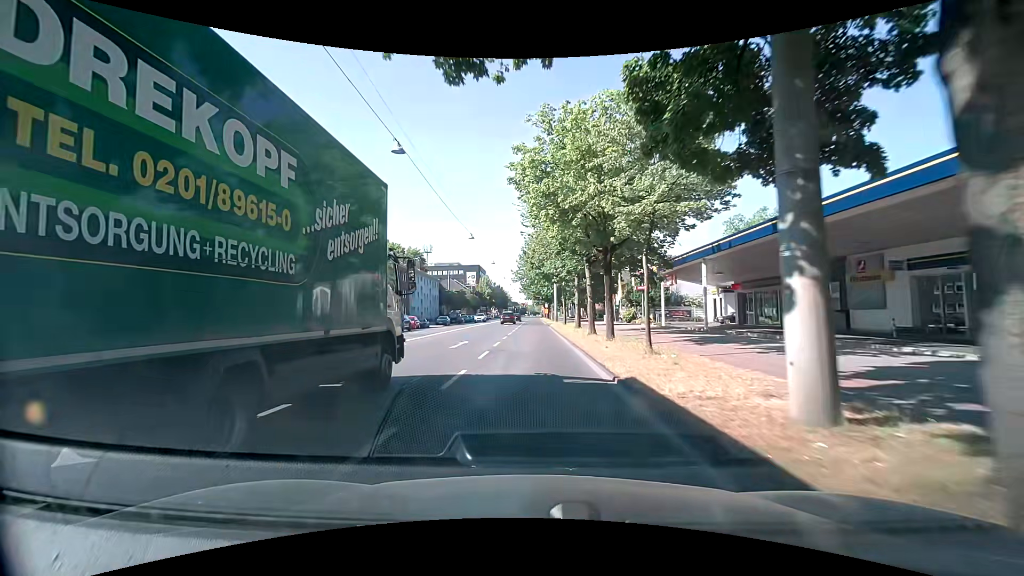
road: primary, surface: asphalt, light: Day
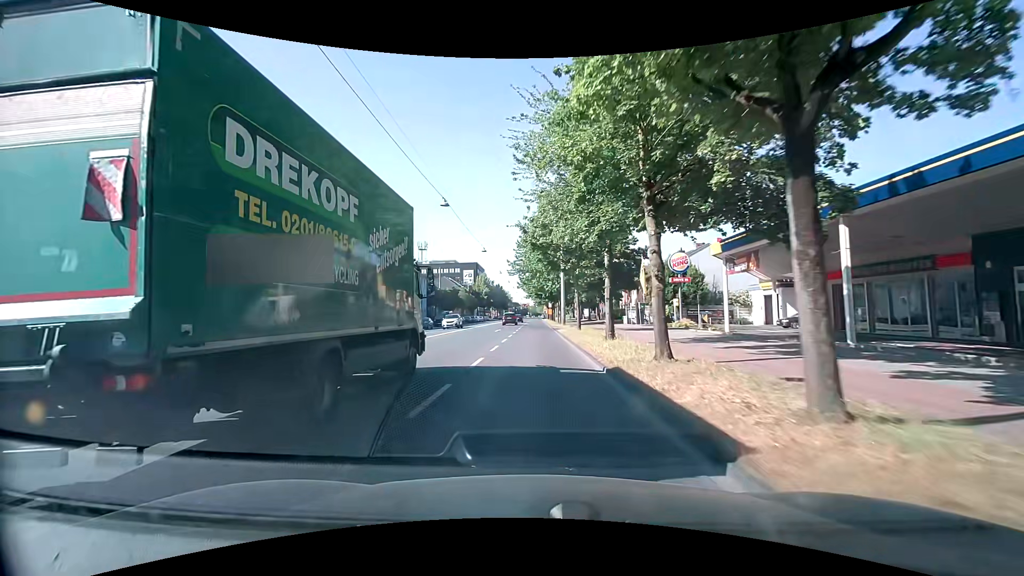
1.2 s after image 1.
(-0.2, +14.3) m; -1°
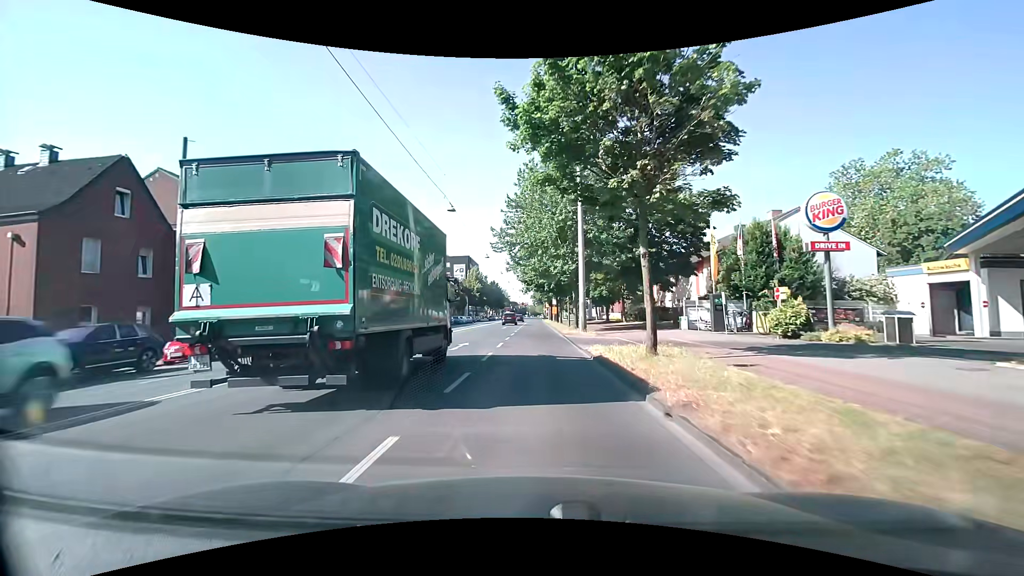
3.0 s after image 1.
(-0.1, +22.0) m; 0°
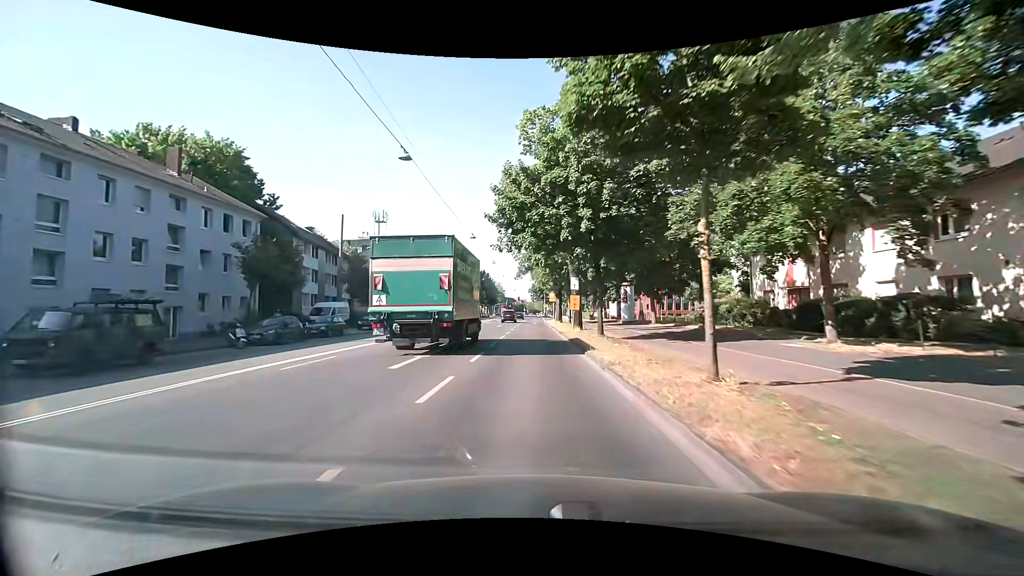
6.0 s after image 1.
(+0.4, +37.4) m; 0°
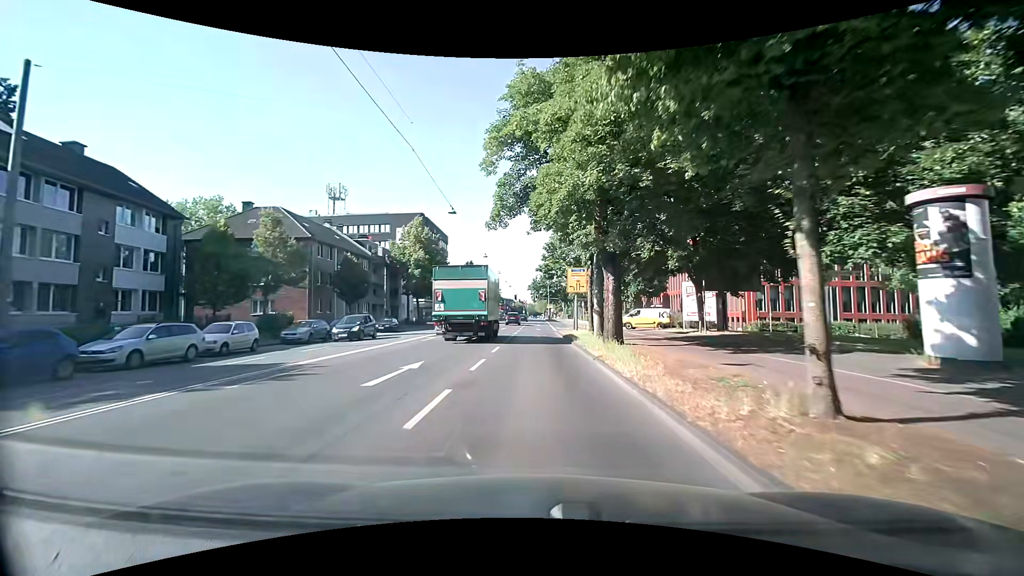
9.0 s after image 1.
(-0.1, +37.3) m; 0°
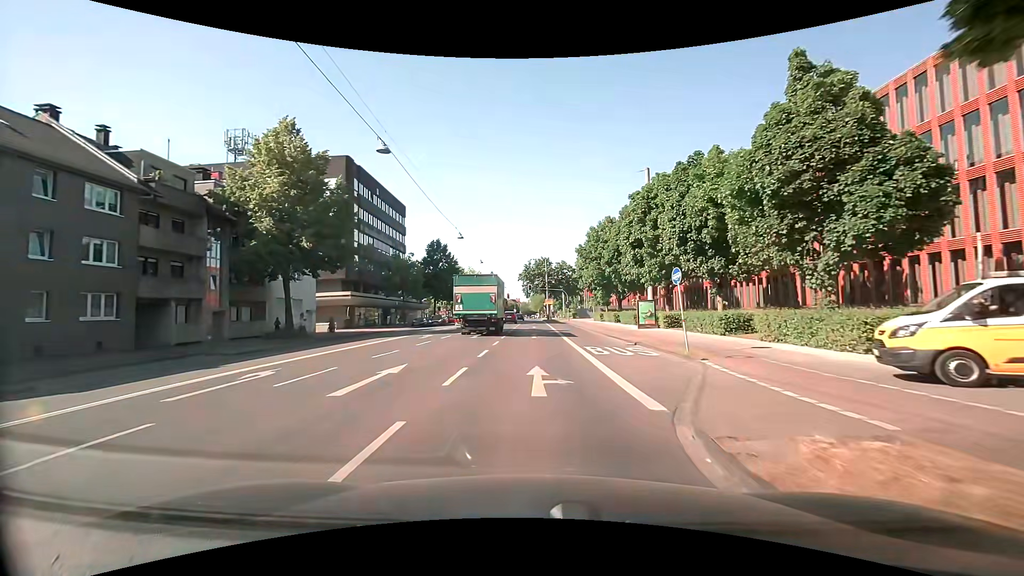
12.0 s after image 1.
(+0.2, +38.7) m; 0°
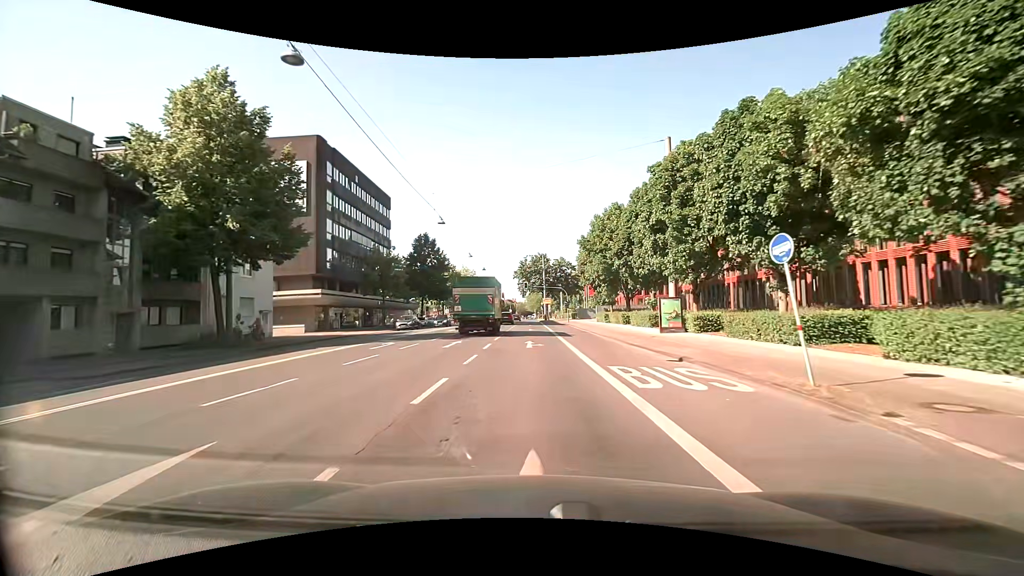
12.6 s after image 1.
(+0.1, +7.8) m; +1°
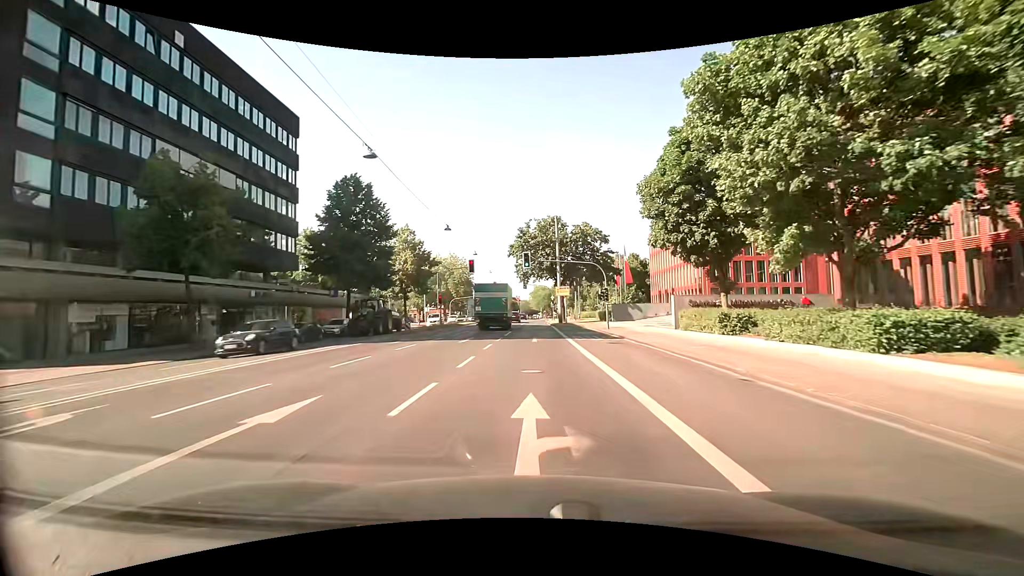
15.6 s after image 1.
(-0.6, +36.9) m; -1°
(0, +10) (0, +20) (0, +30) (0, +40) (0, +50) (0, +60) (0, +70) (0, +80) (0, +90) (0, +100) m
